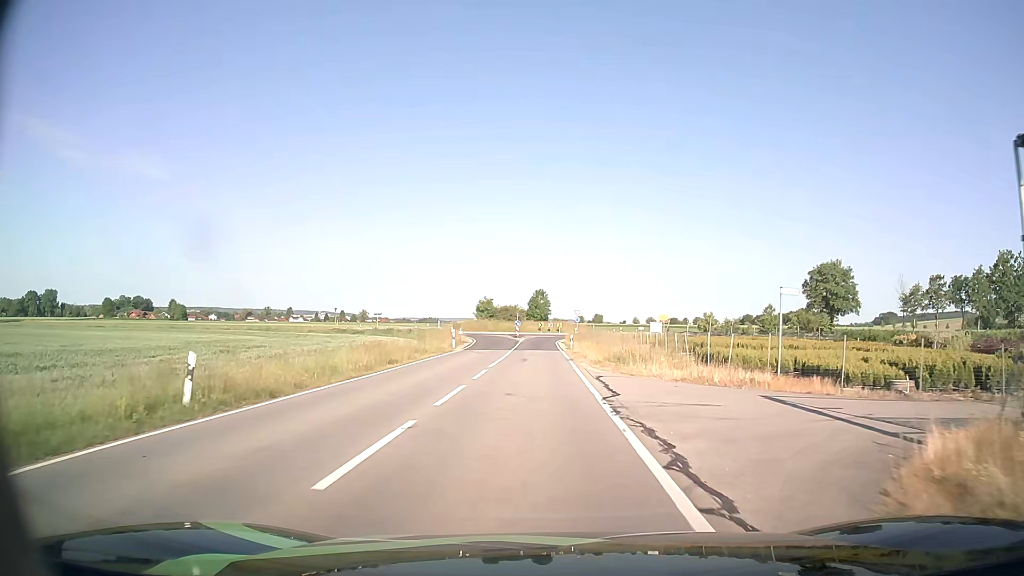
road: tertiary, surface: asphalt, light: Day
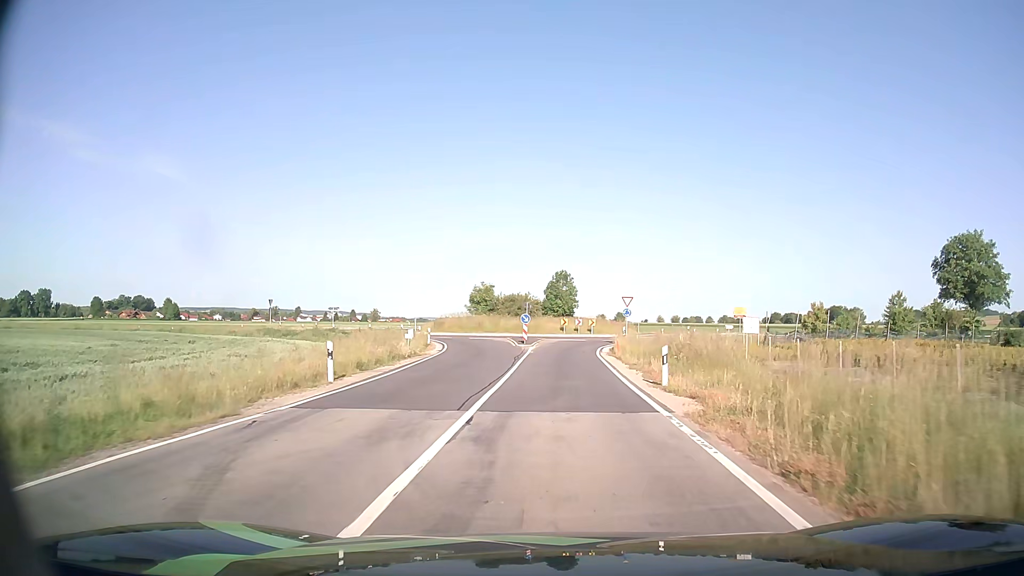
(-0.7, +31.4) m; -1°
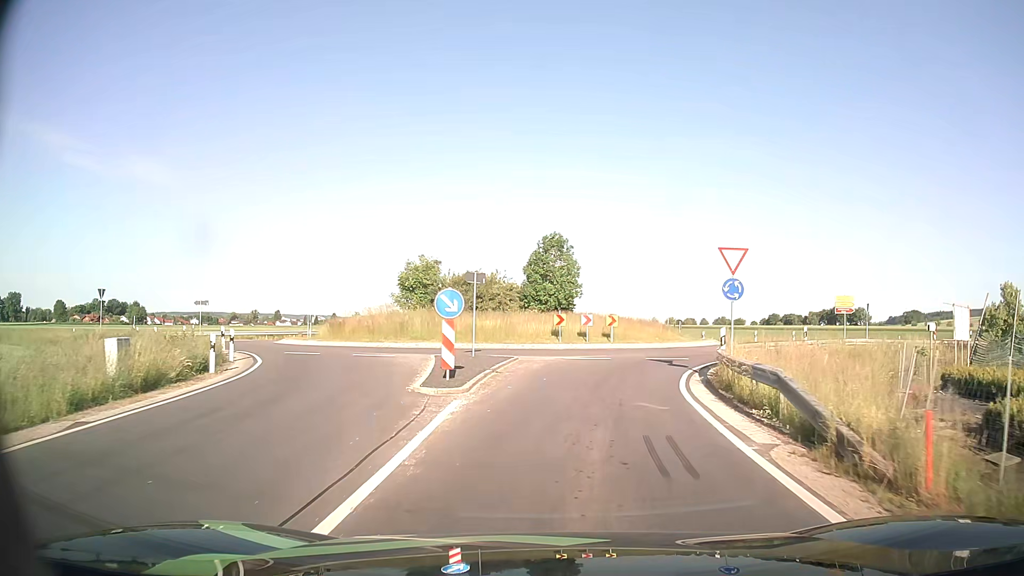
(+0.2, +28.6) m; +1°
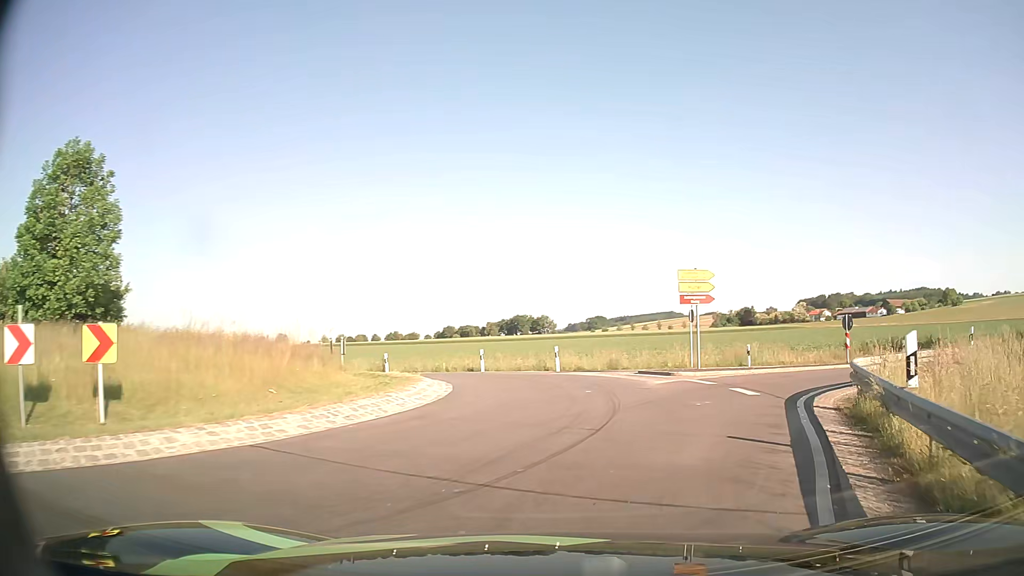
(+4.0, +23.4) m; +28°
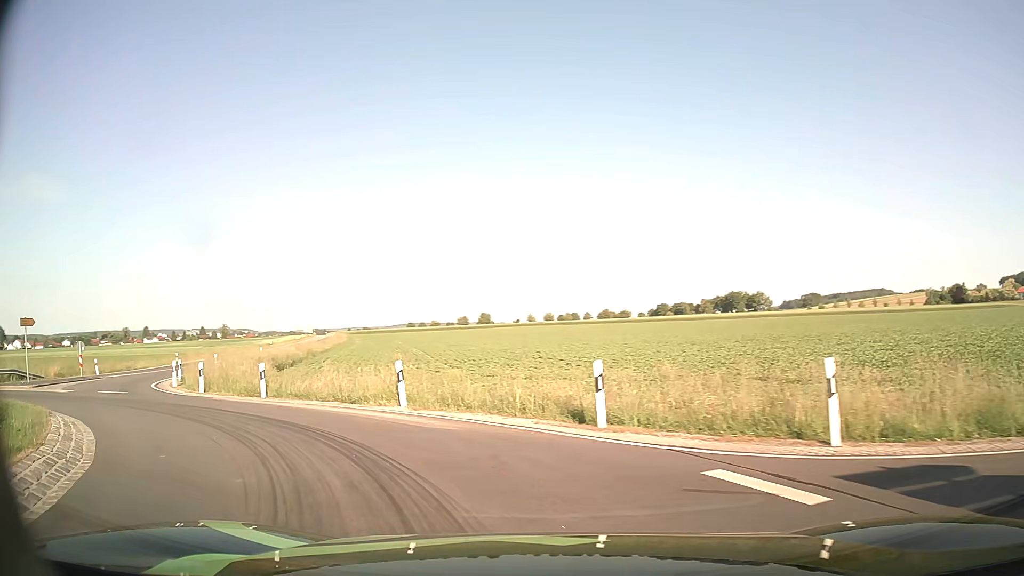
(-0.1, +20.3) m; -19°
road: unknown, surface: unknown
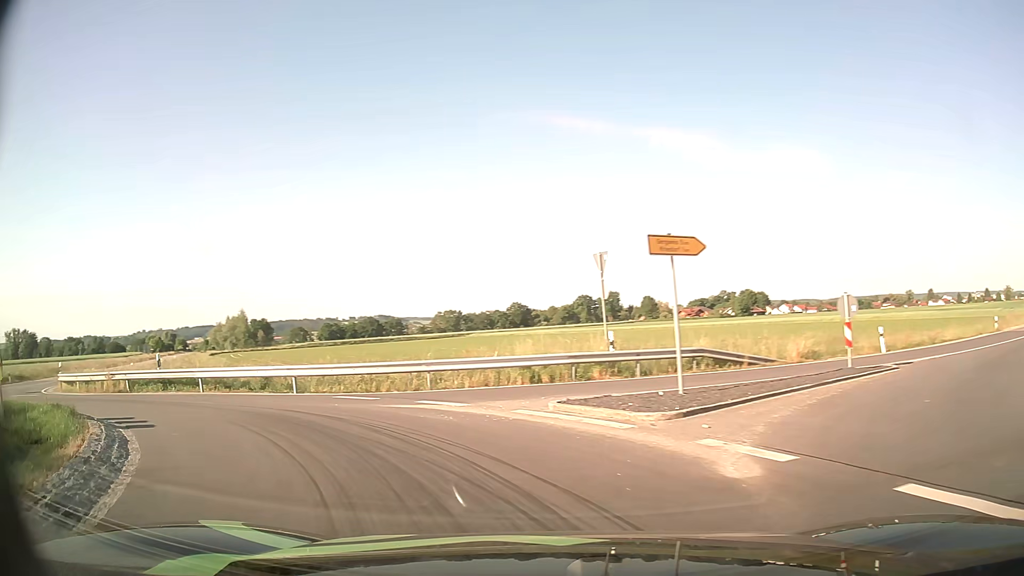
(-10.3, +15.5) m; -68°
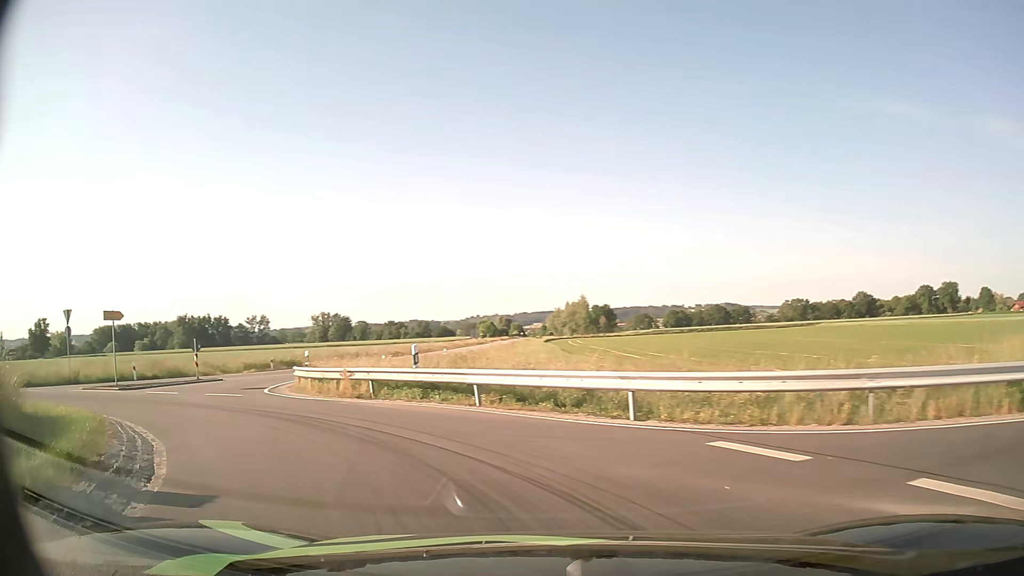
(-2.0, +7.9) m; -29°
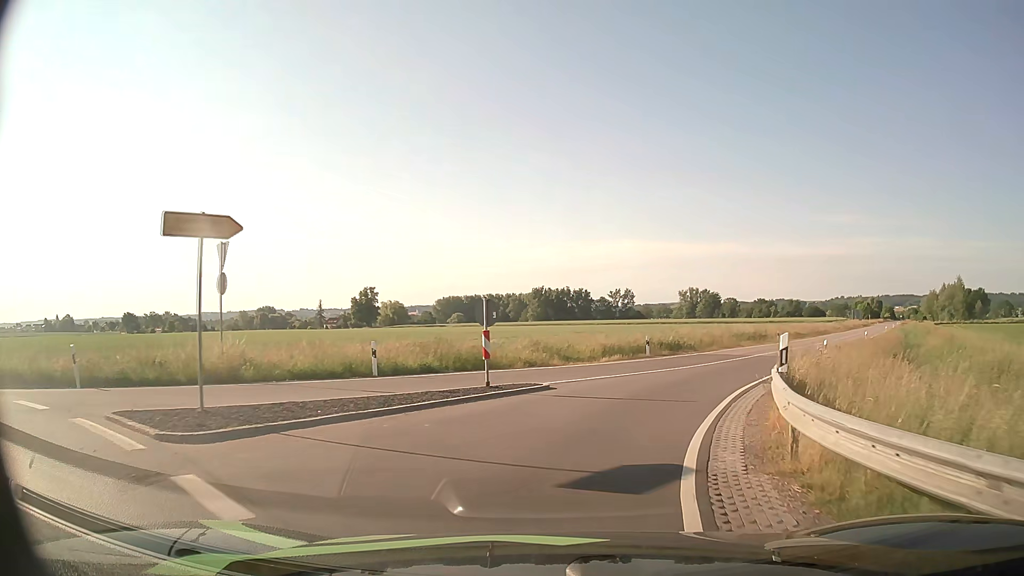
(-7.1, +16.5) m; -32°
(+1, +10) (+4, +19) (+9, +28) (+14, +37) (+19, +45) (+24, +54) (+29, +62) (+35, +71) (+40, +79) (+45, +88) m
